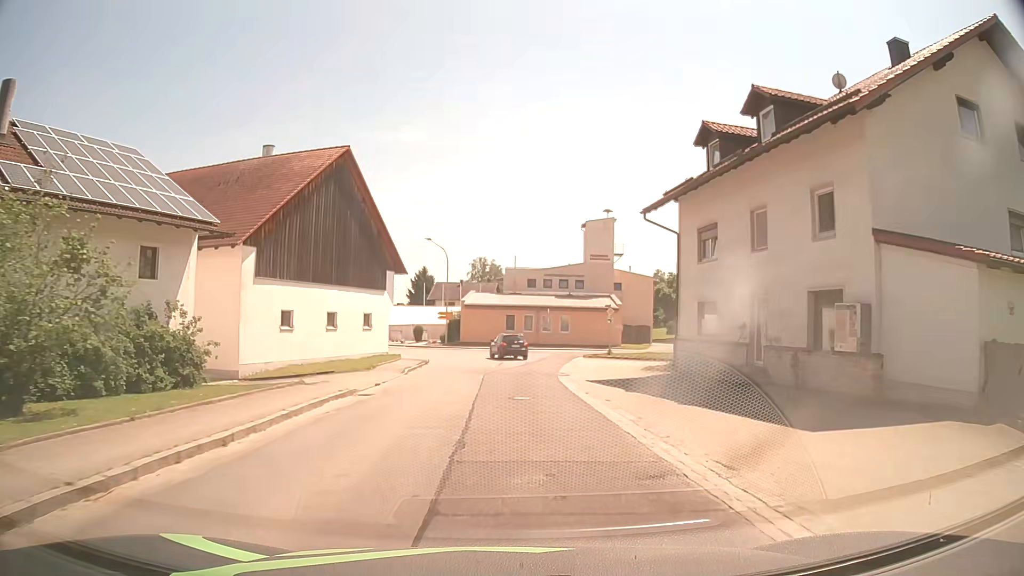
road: tertiary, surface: asphalt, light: Day
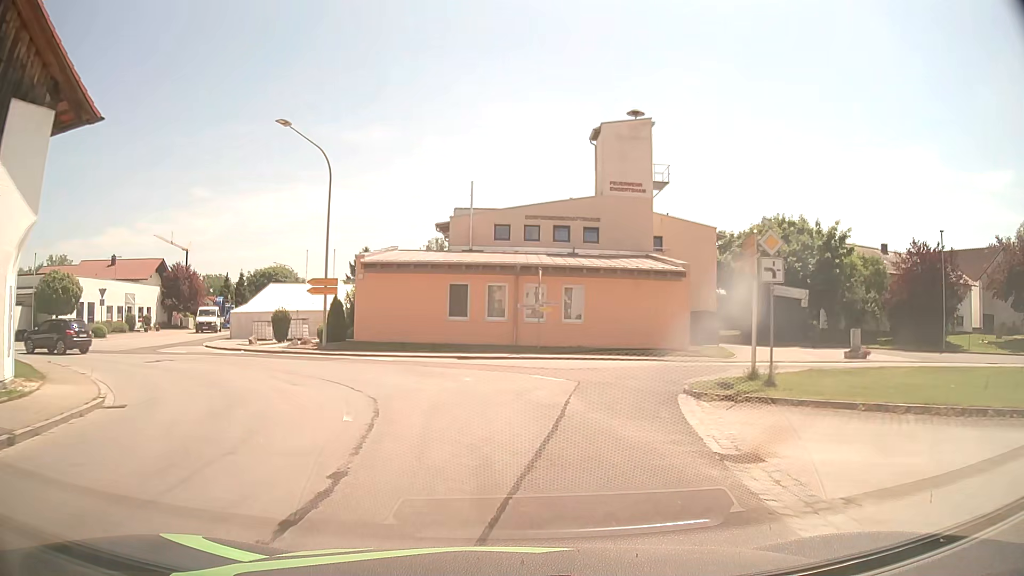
(+1.3, +32.2) m; +3°
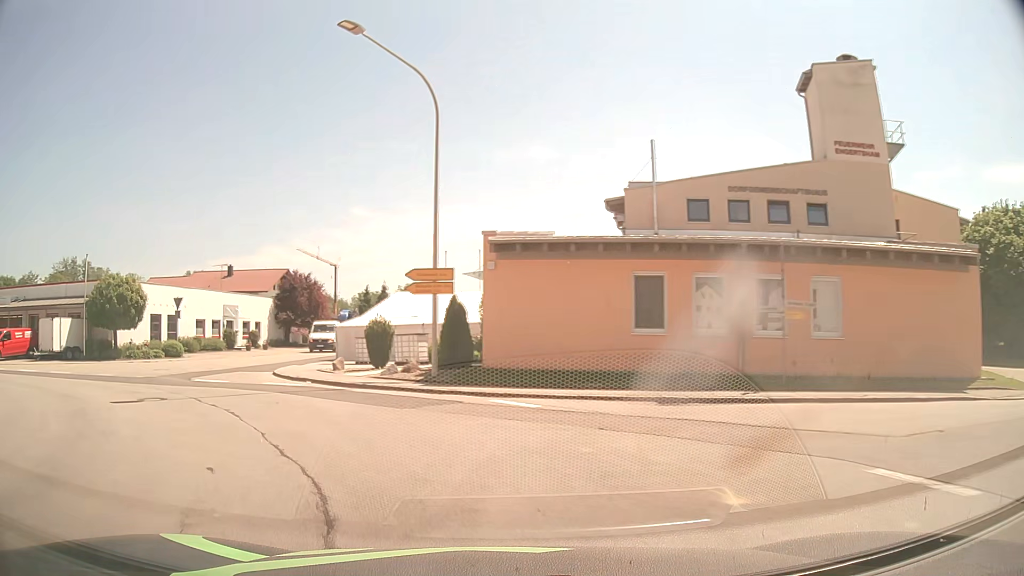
(-0.8, +11.0) m; -12°
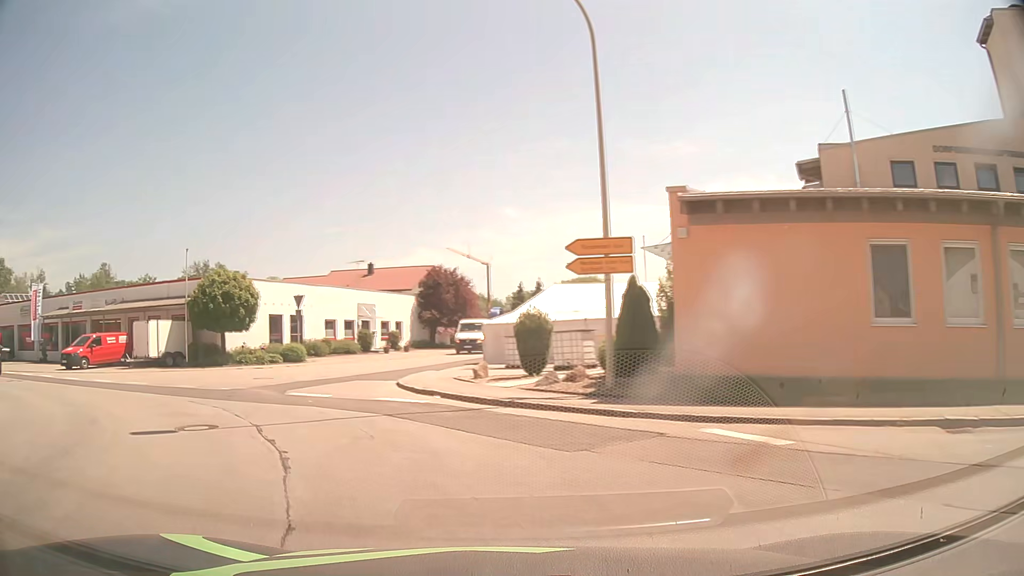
(-0.6, +5.1) m; -14°
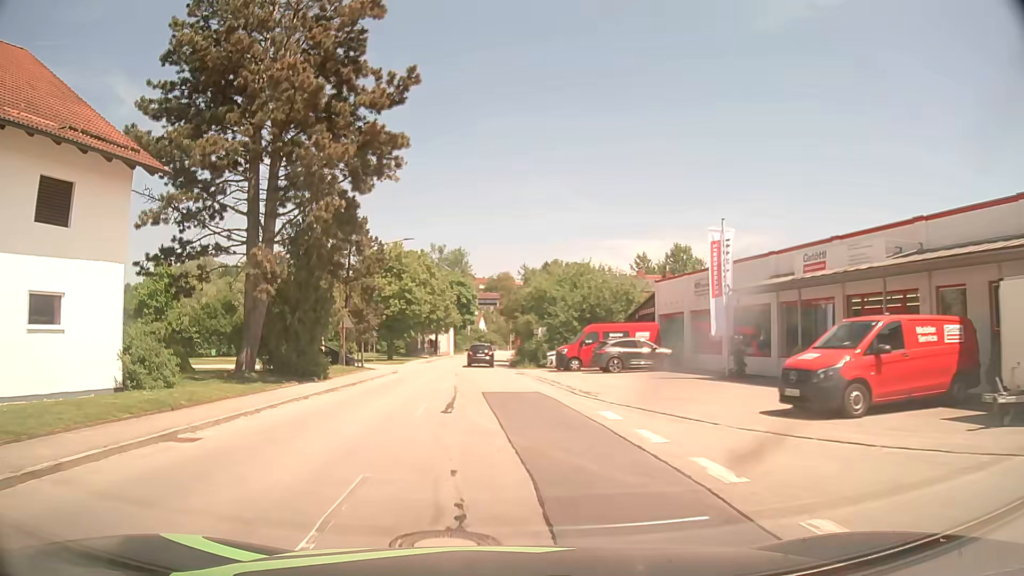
(-14.6, +19.9) m; -63°
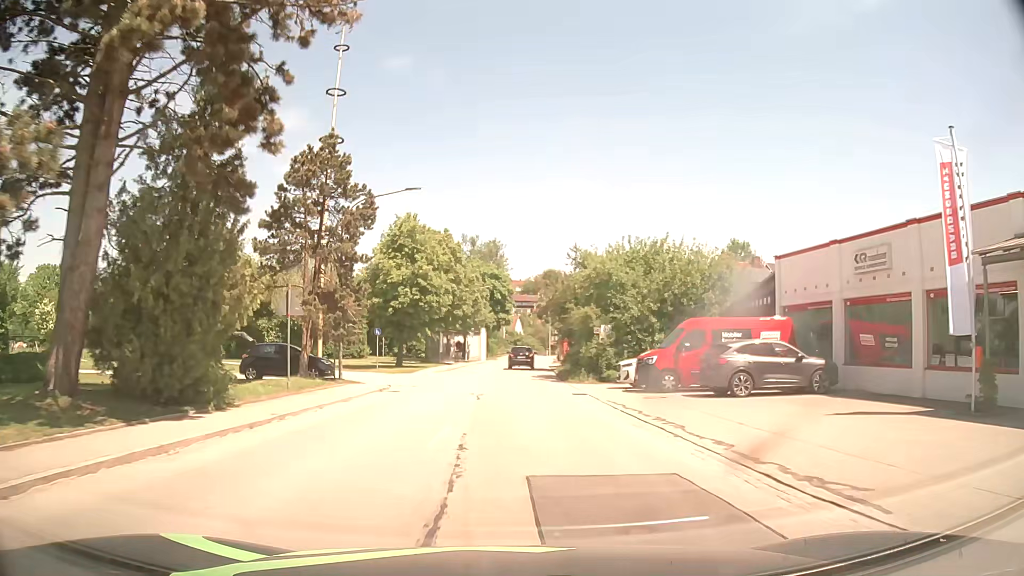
(-0.6, +13.2) m; -4°
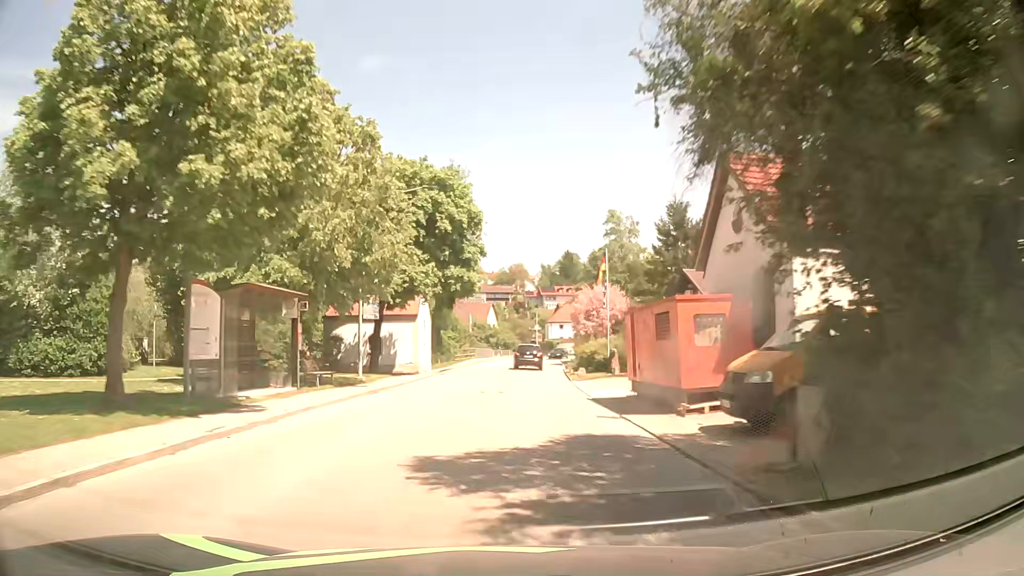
(+0.7, +41.0) m; +2°
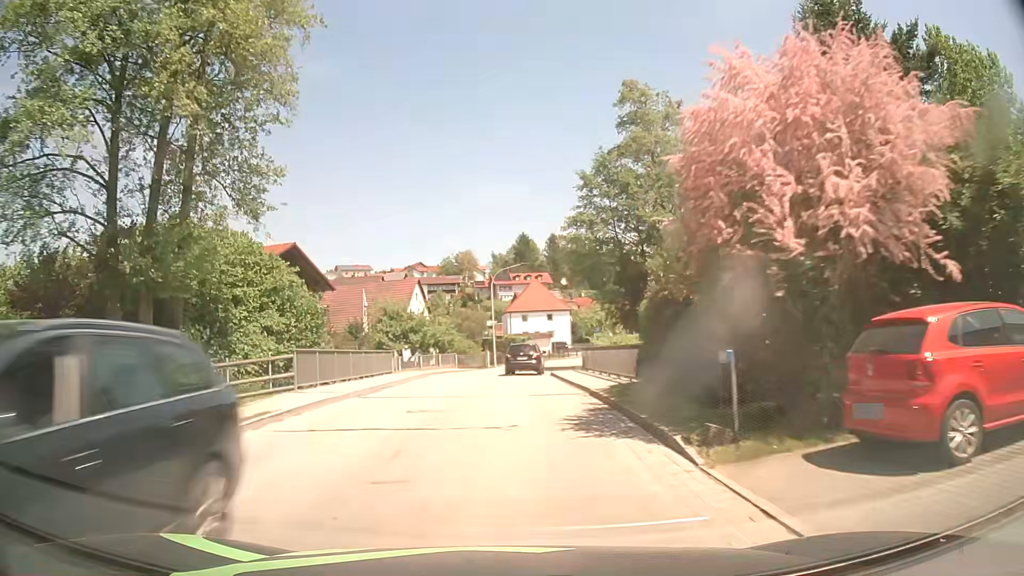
(+1.5, +41.9) m; +4°
(0, +10) (0, +20) (0, +30) (+1, +40) (+3, +50) (+7, +59) (+11, +68) (+15, +77) (+20, +86) (+24, +95) m
